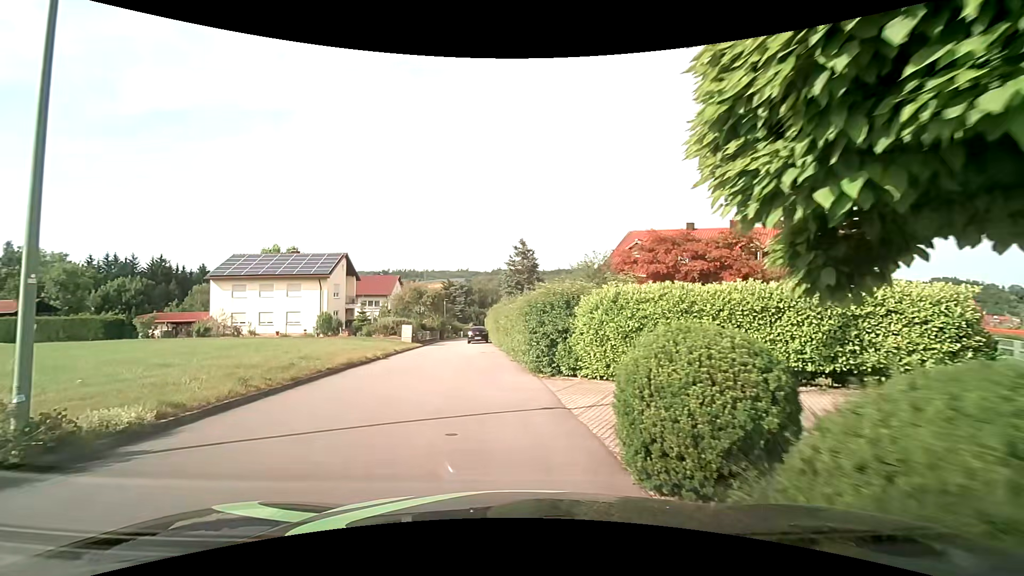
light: Day
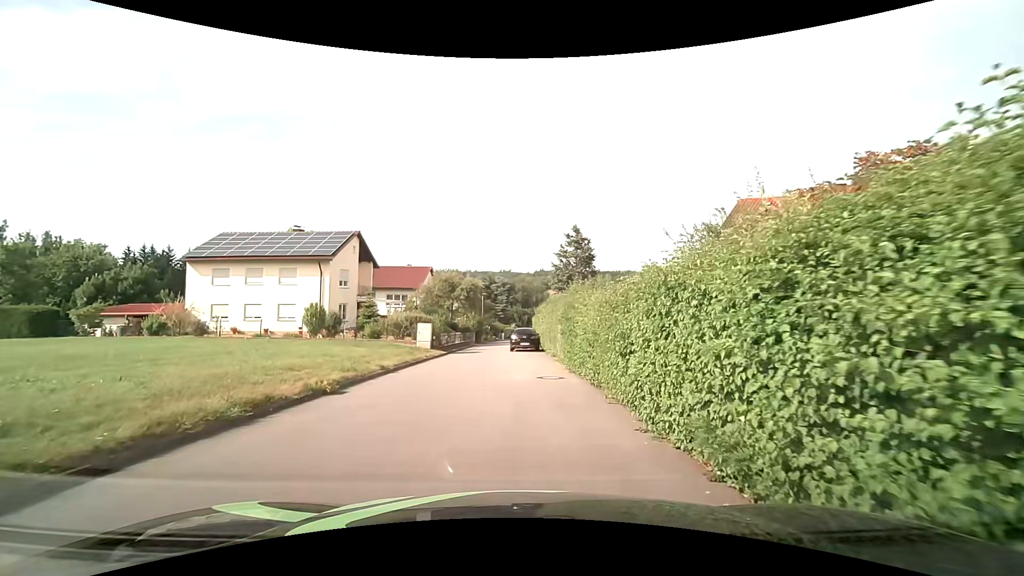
(-1.2, +12.4) m; -5°
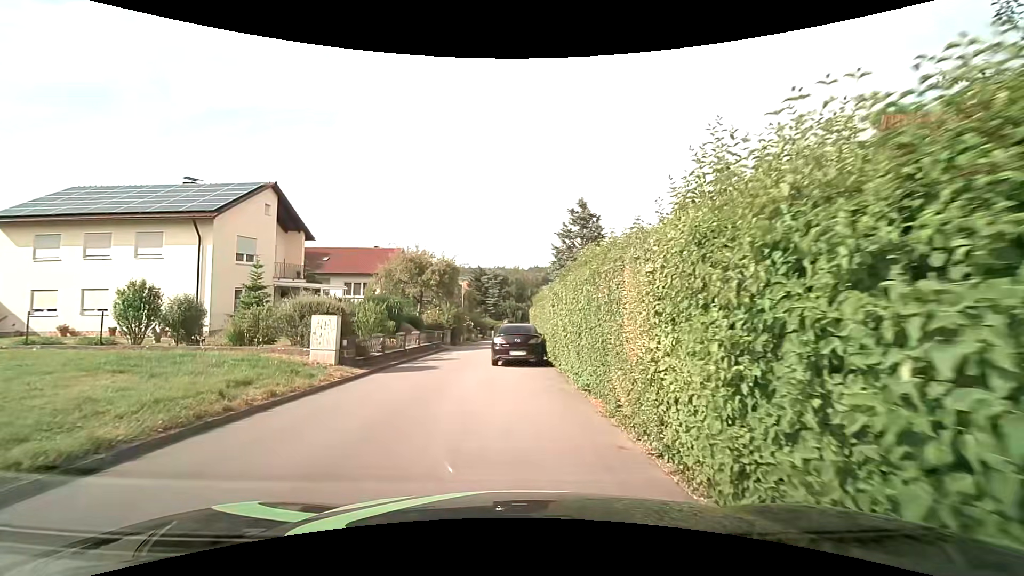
(+0.2, +13.4) m; +1°
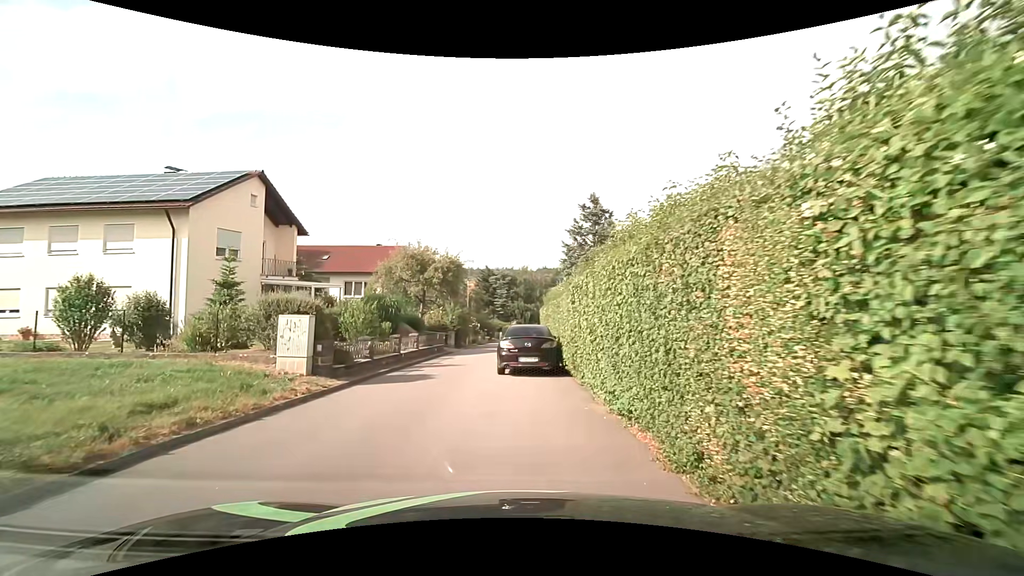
(0.0, +2.6) m; 0°
